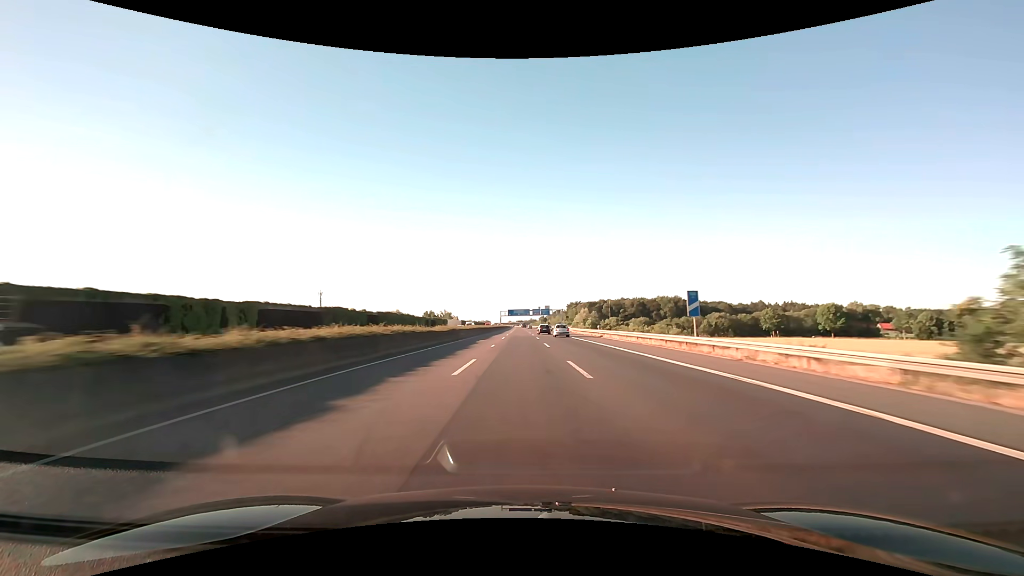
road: motorway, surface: asphalt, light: Day
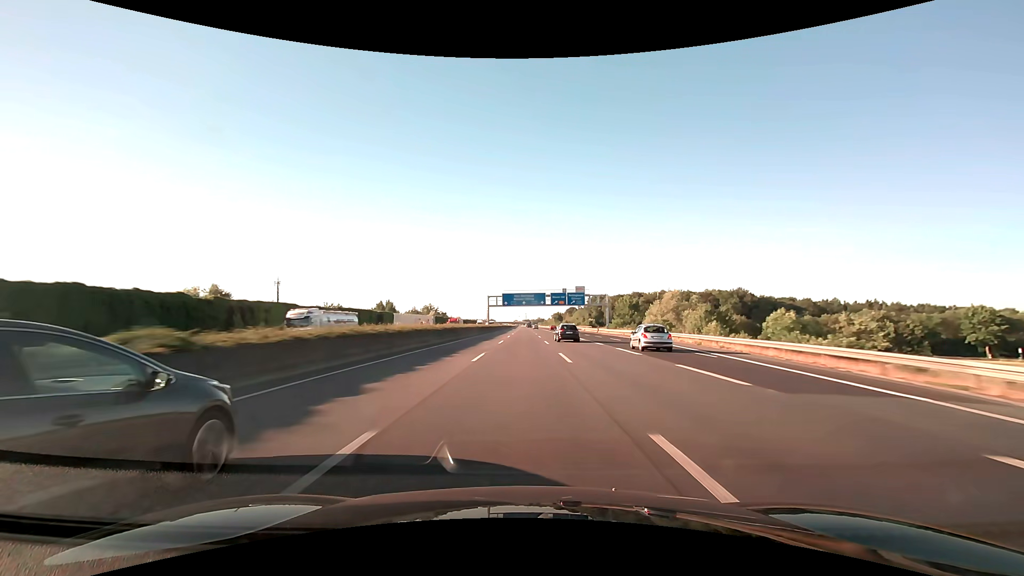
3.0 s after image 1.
(-0.6, +103.4) m; -1°
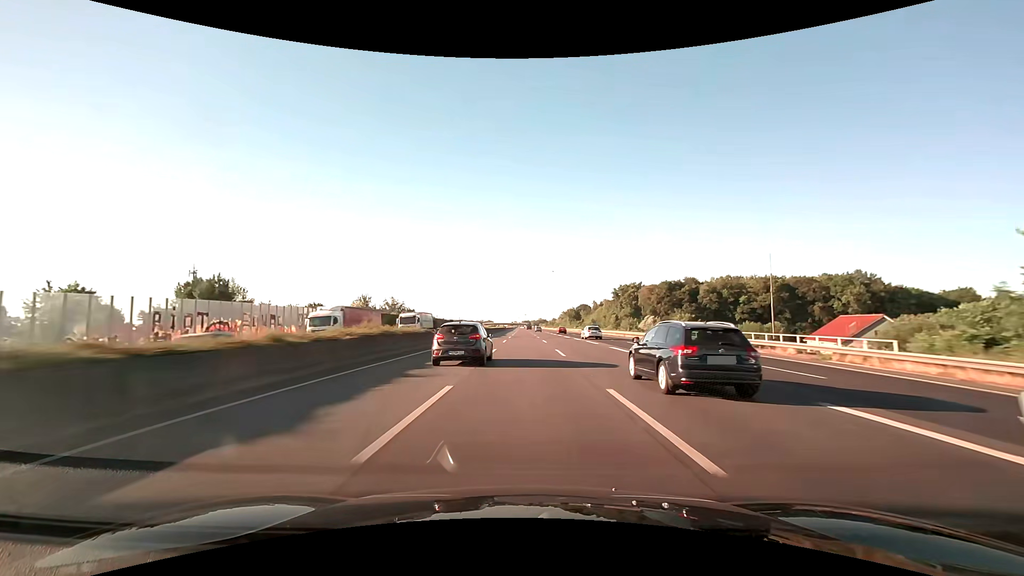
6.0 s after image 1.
(+0.1, +103.3) m; 0°
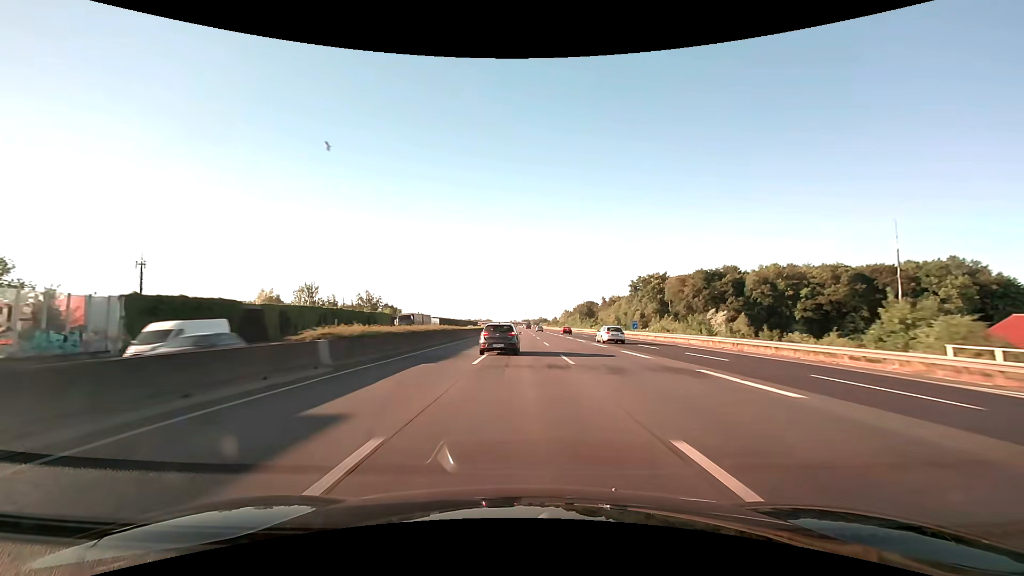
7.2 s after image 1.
(+0.1, +41.3) m; 0°
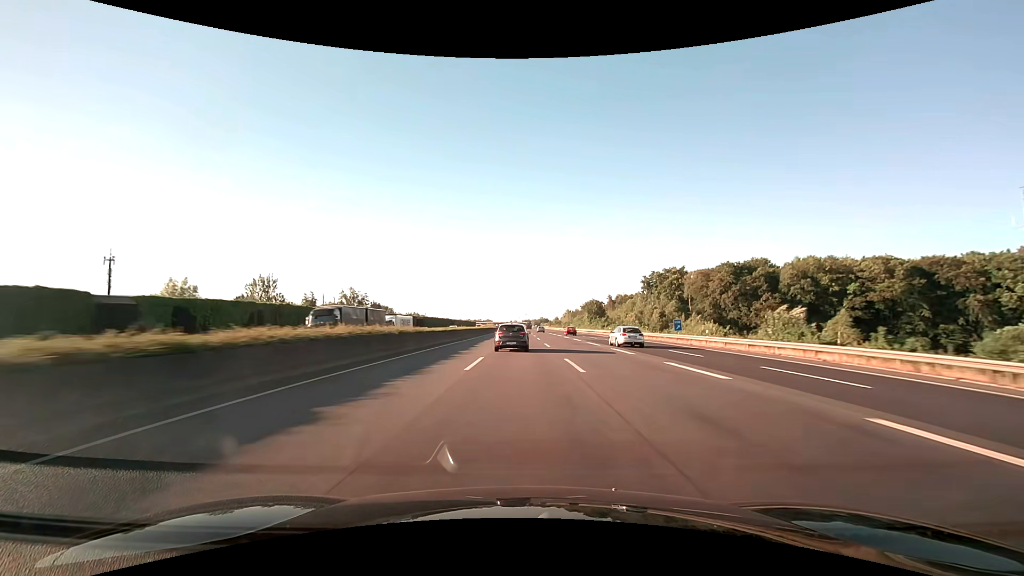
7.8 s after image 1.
(0.0, +20.6) m; 0°
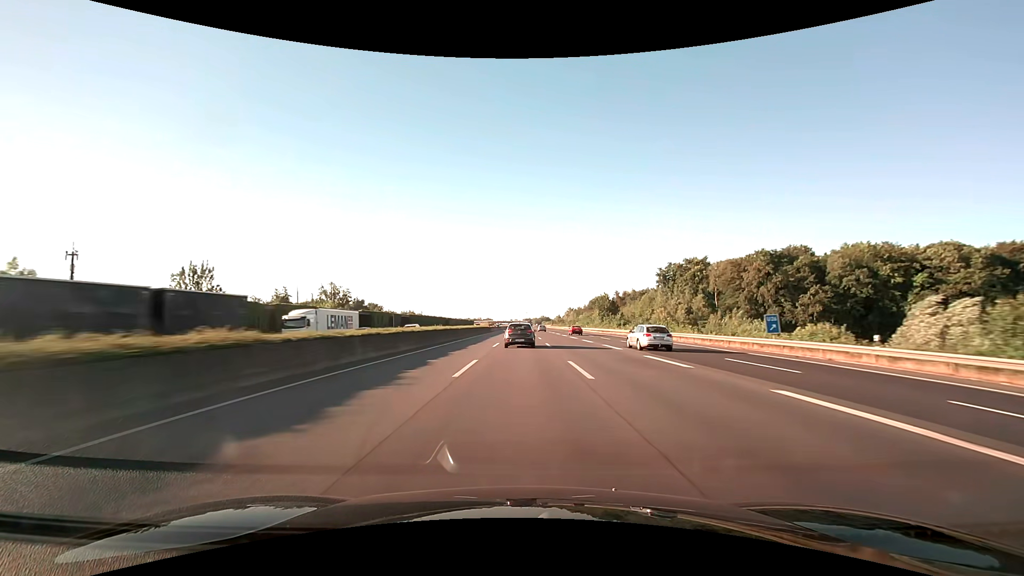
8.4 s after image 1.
(0.0, +20.6) m; 0°
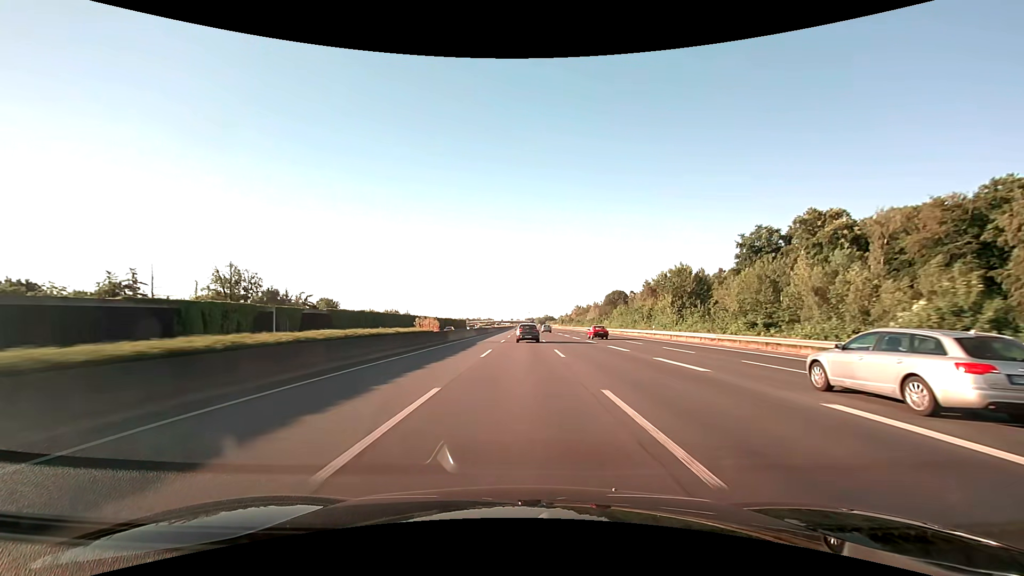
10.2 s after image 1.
(-0.1, +62.0) m; 0°
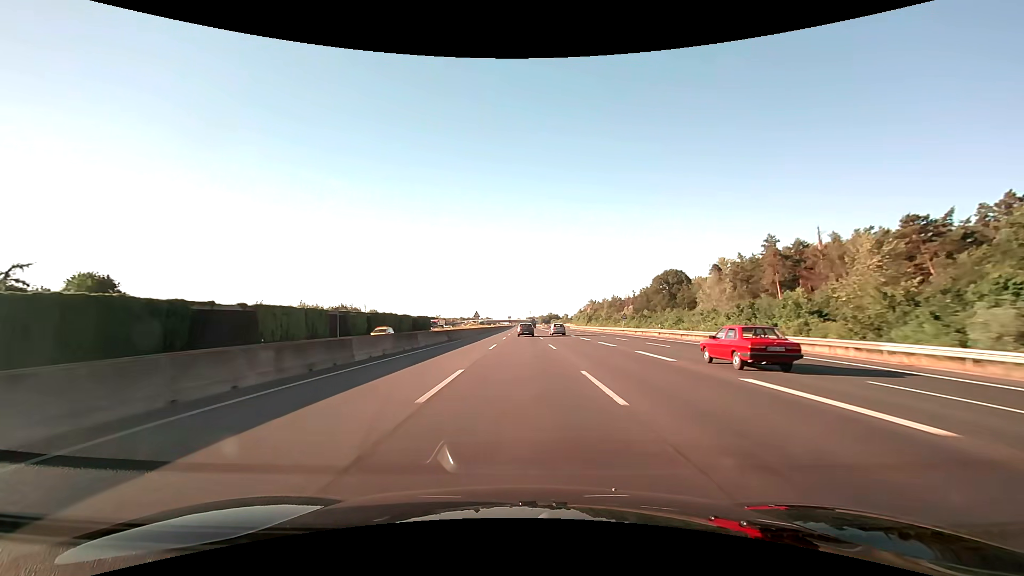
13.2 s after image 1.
(+0.1, +103.3) m; 0°
(0, +10) (0, +20) (0, +30) (0, +40) (0, +50) (0, +60) (0, +70) (0, +80) (0, +90) (0, +100) m
